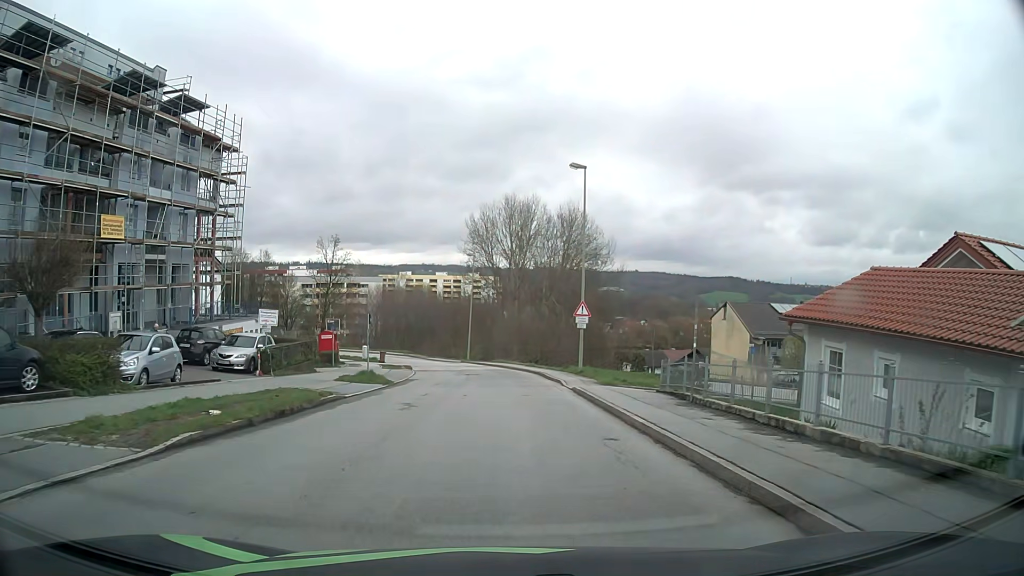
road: residential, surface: asphalt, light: Day
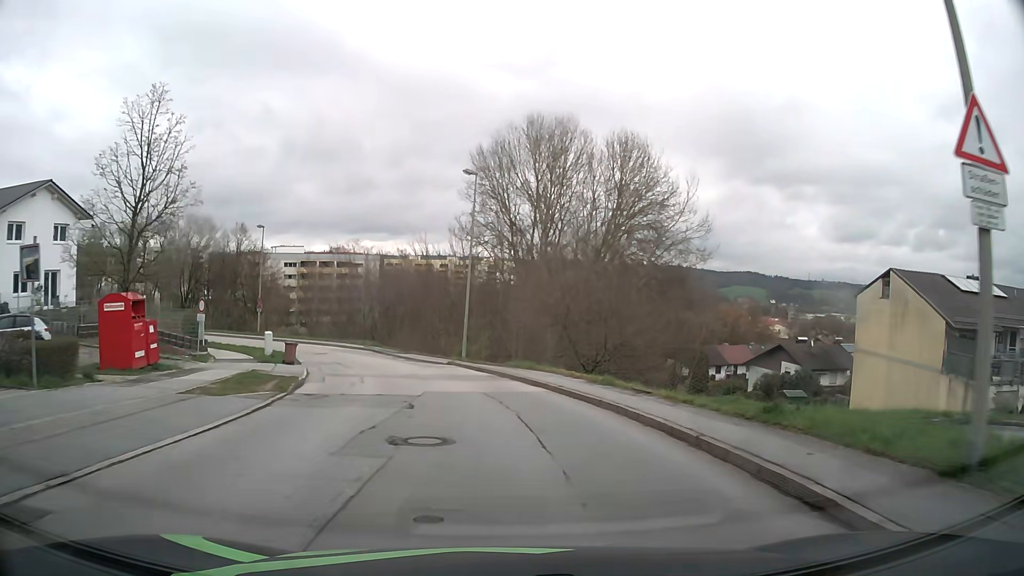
(-0.4, +27.6) m; -2°
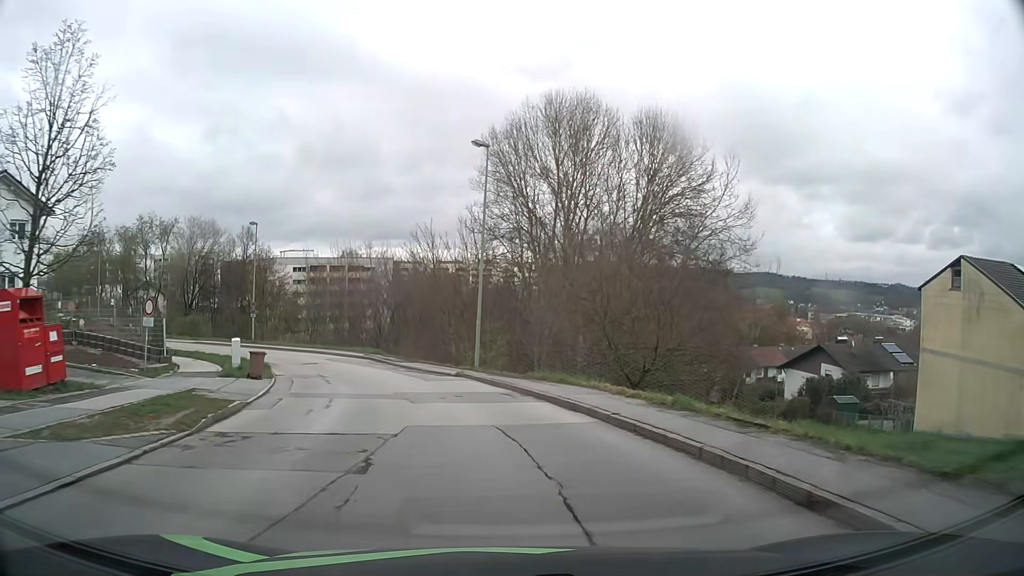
(0.0, +6.0) m; -1°
